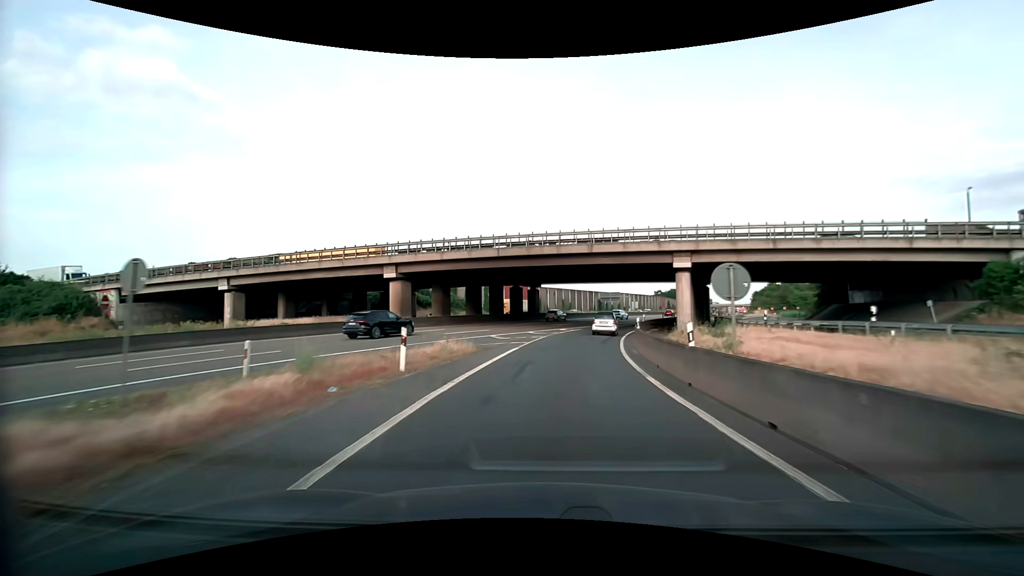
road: motorway_link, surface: asphalt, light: Day
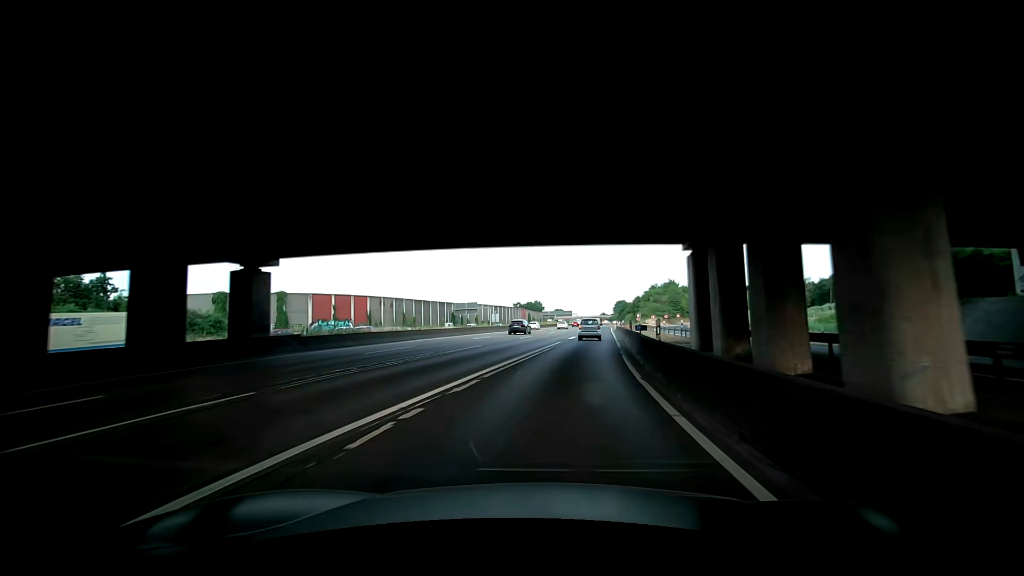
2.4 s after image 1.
(+5.6, +43.0) m; +17°
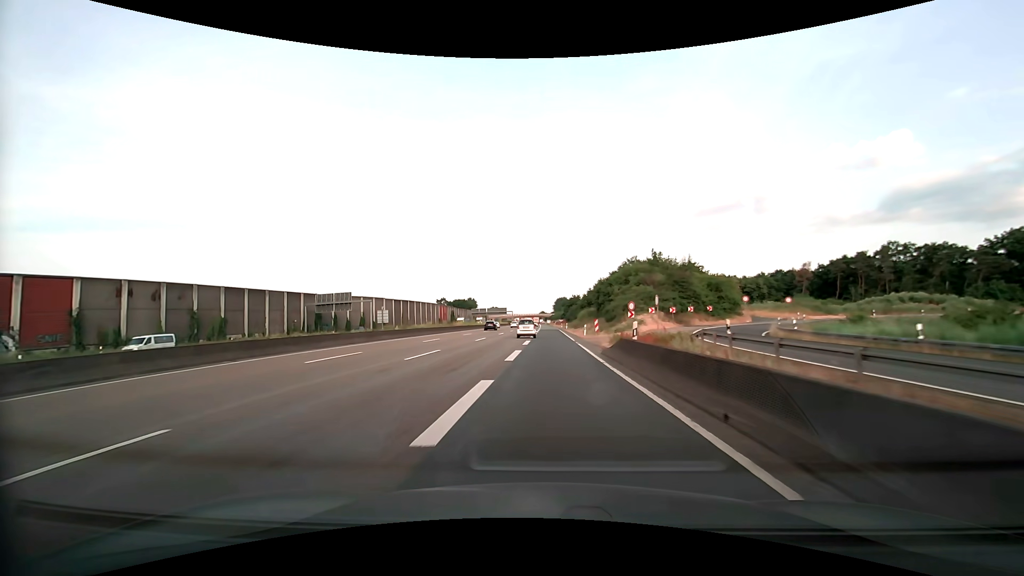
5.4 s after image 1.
(+3.5, +56.8) m; +6°
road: motorway
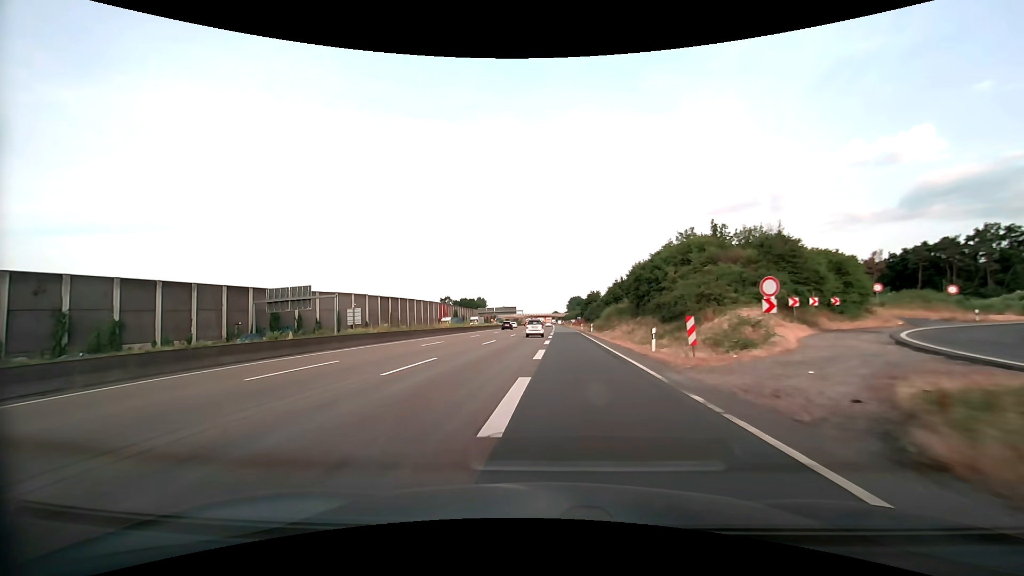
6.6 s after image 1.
(-0.3, +23.6) m; -1°
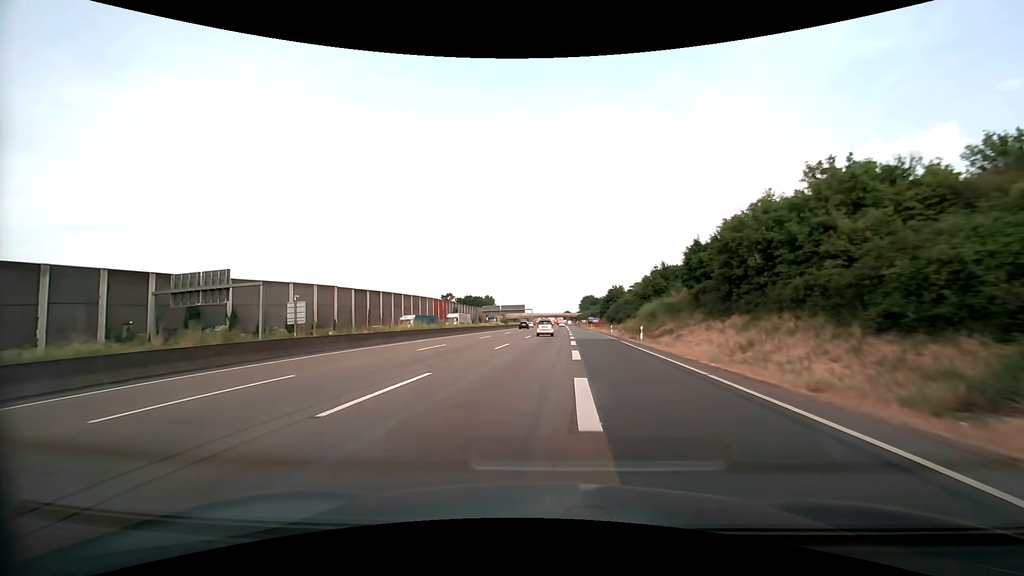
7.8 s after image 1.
(-0.3, +24.0) m; -1°
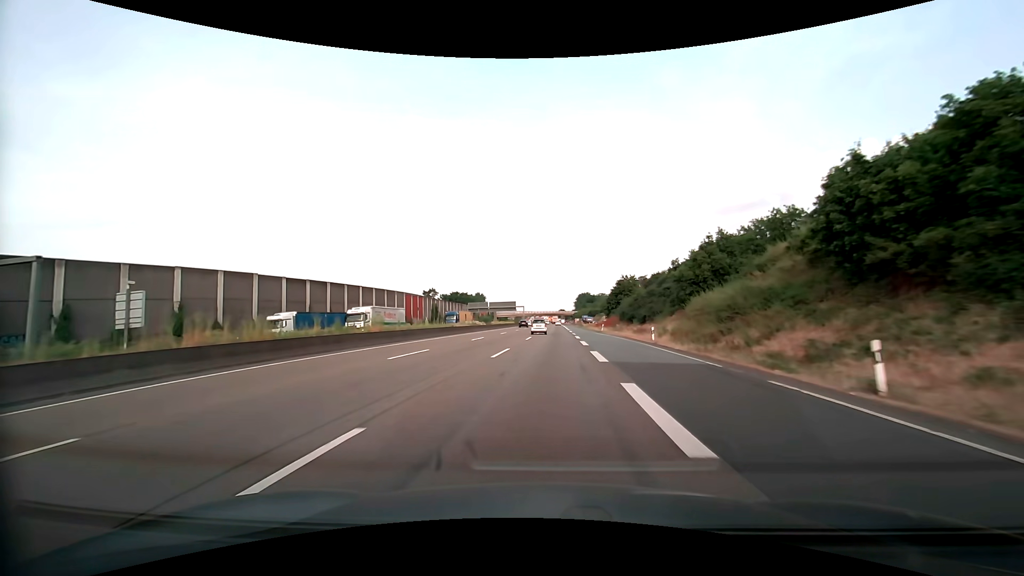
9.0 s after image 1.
(+0.1, +24.4) m; +1°
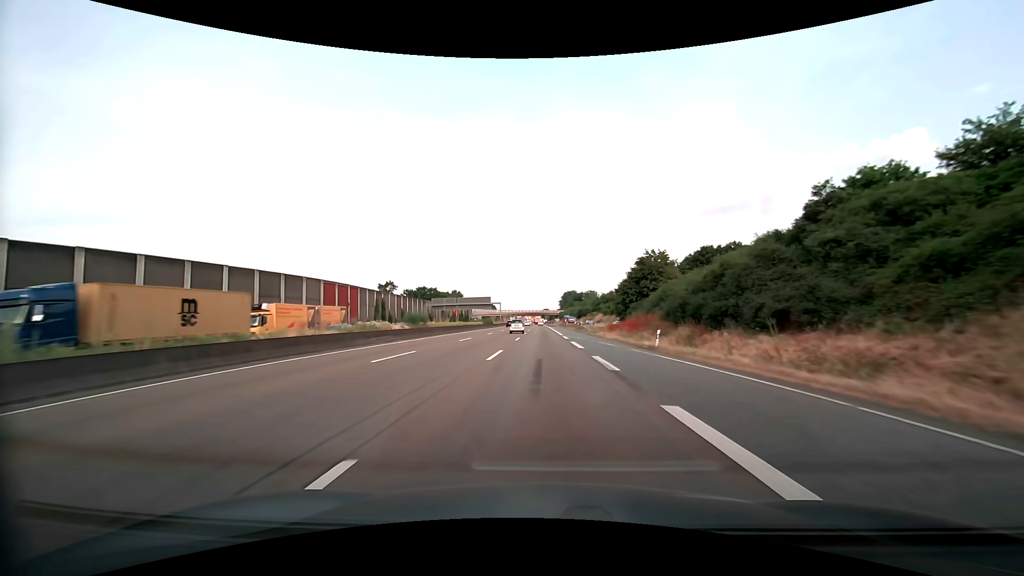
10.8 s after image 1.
(+0.5, +37.4) m; +2°
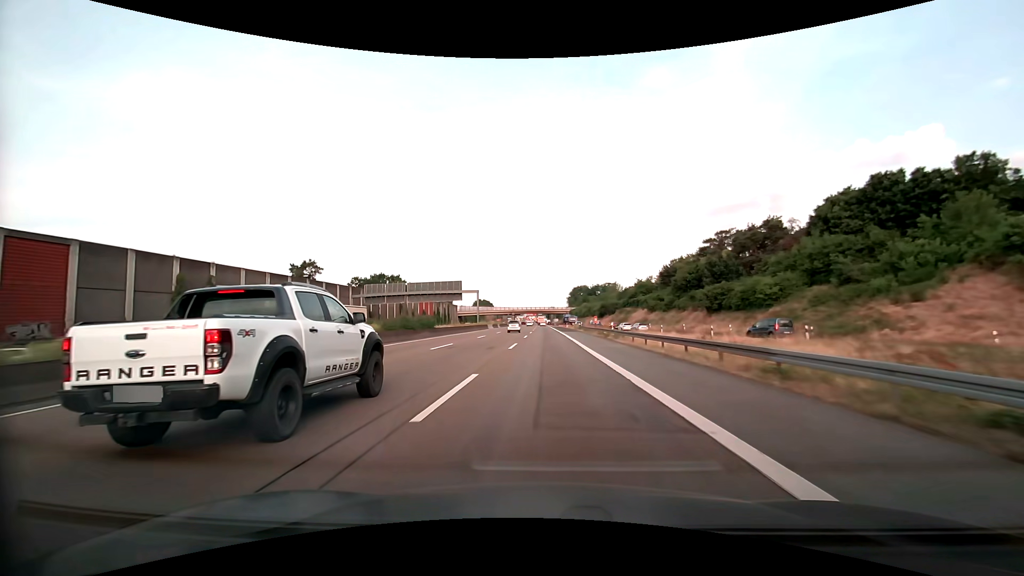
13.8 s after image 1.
(-0.3, +64.1) m; -1°
(0, +10) (0, +20) (0, +30) (0, +40) (0, +50) (0, +60) (-1, +70) (-1, +80) (-1, +90) (-2, +100) m
